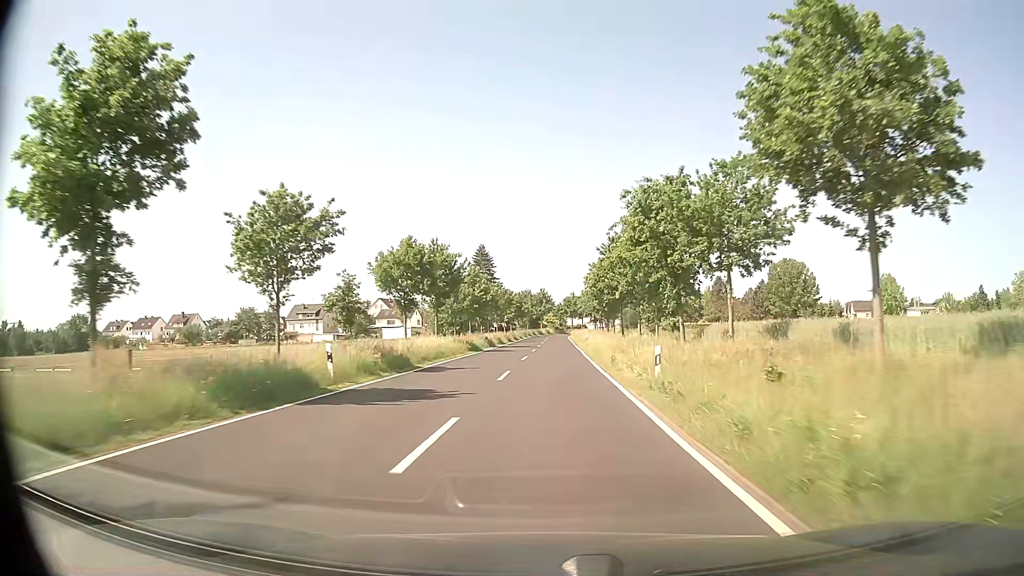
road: secondary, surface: asphalt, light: Day
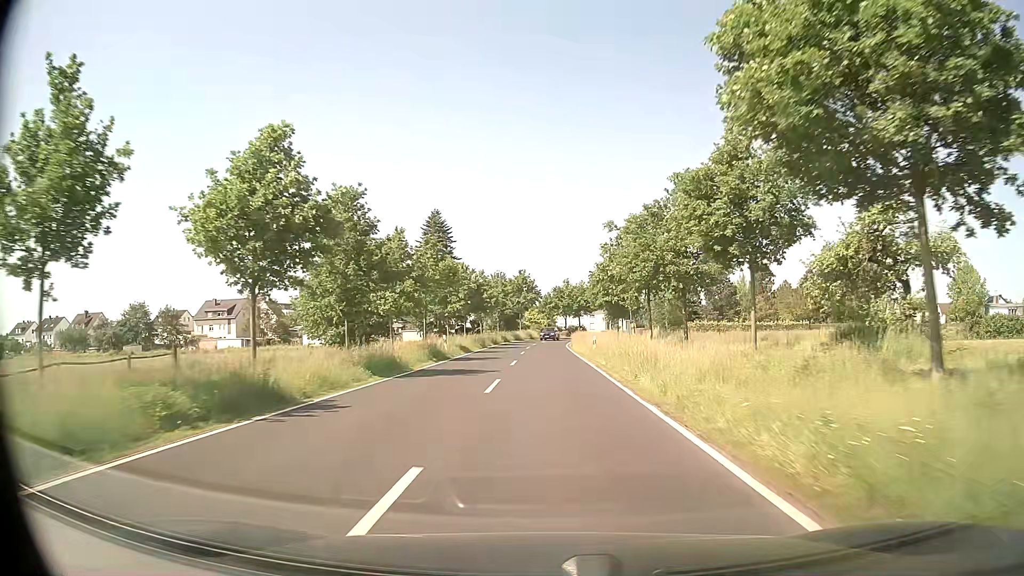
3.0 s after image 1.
(+0.8, +51.9) m; +2°
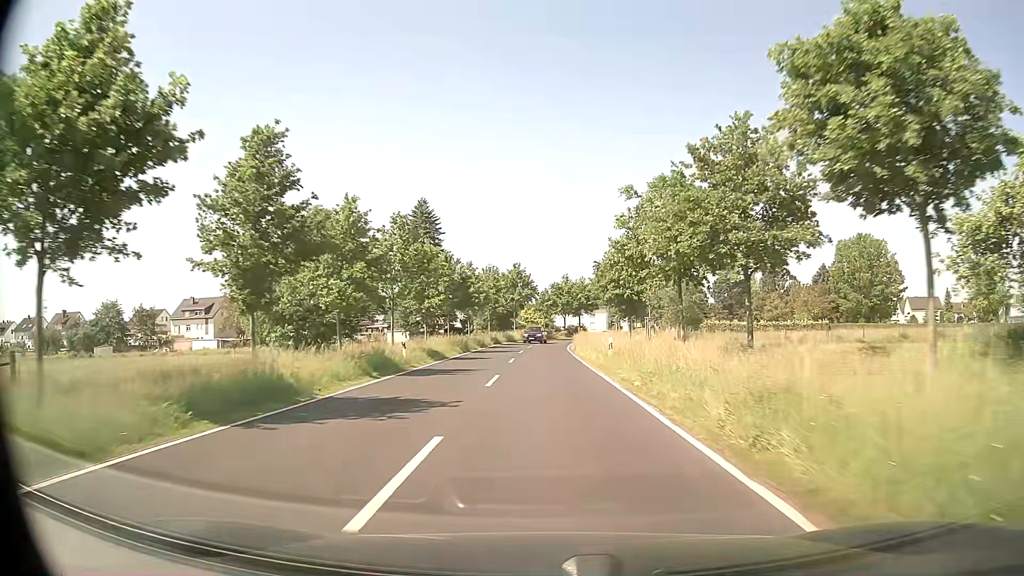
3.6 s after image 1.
(0.0, +10.2) m; 0°
(0, +10) (0, +20) (0, +30) (0, +40) (0, +50) (+1, +60) (+2, +70) (+3, +80) (+5, +90) (+7, +99) m
